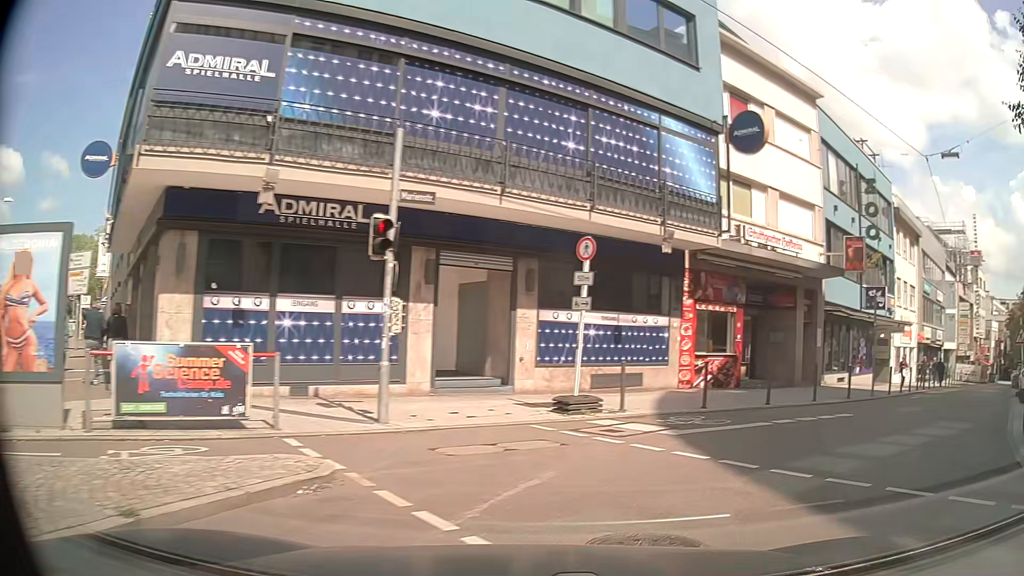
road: residential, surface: asphalt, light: Day
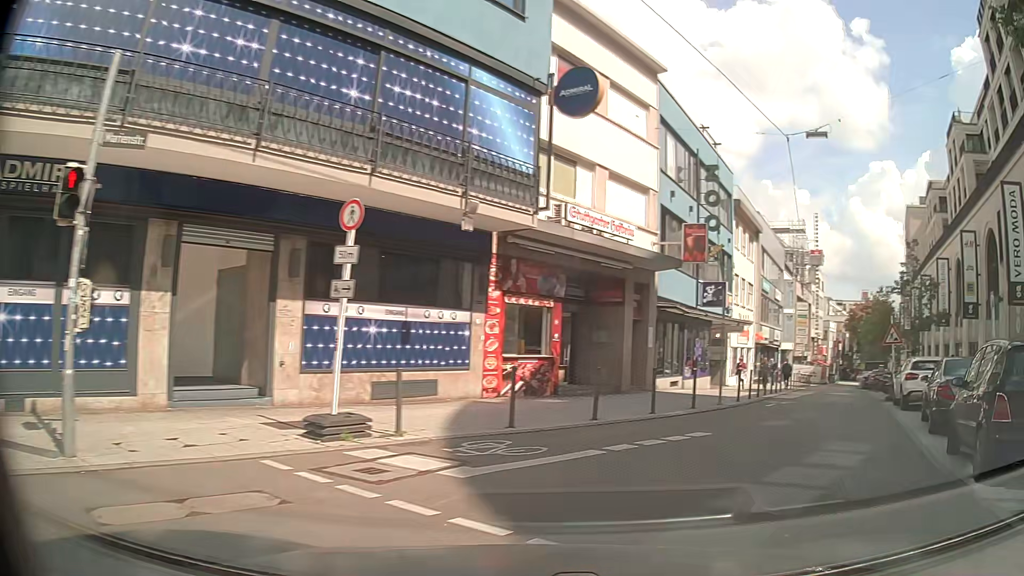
(+0.4, +3.1) m; +15°
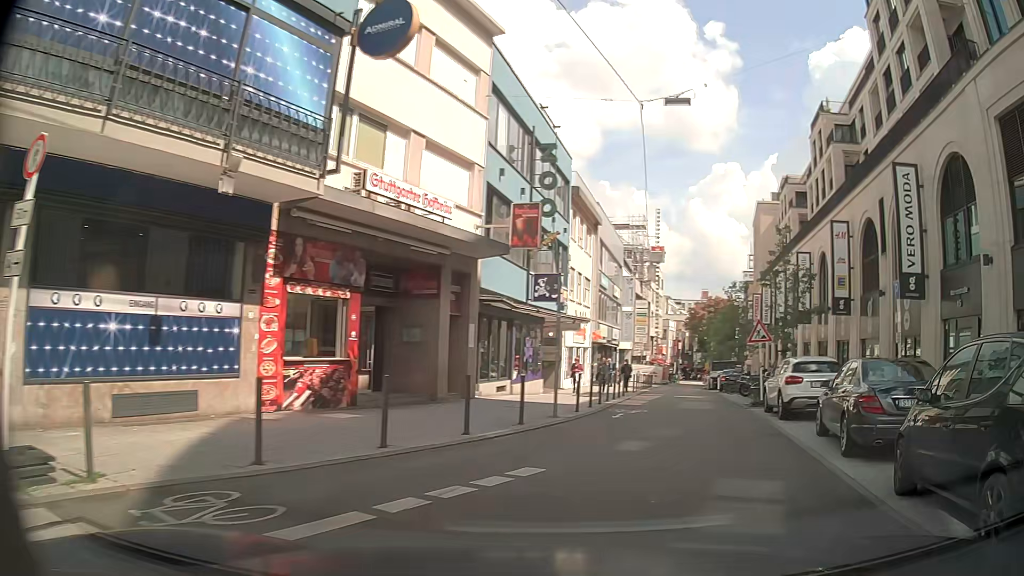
(+0.5, +3.2) m; +15°
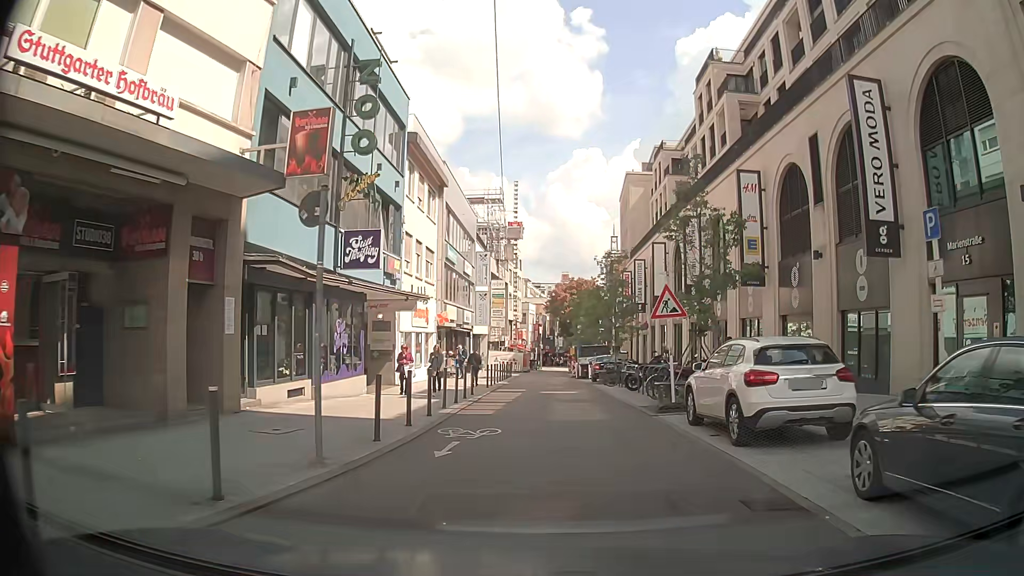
(+1.0, +6.9) m; +14°
